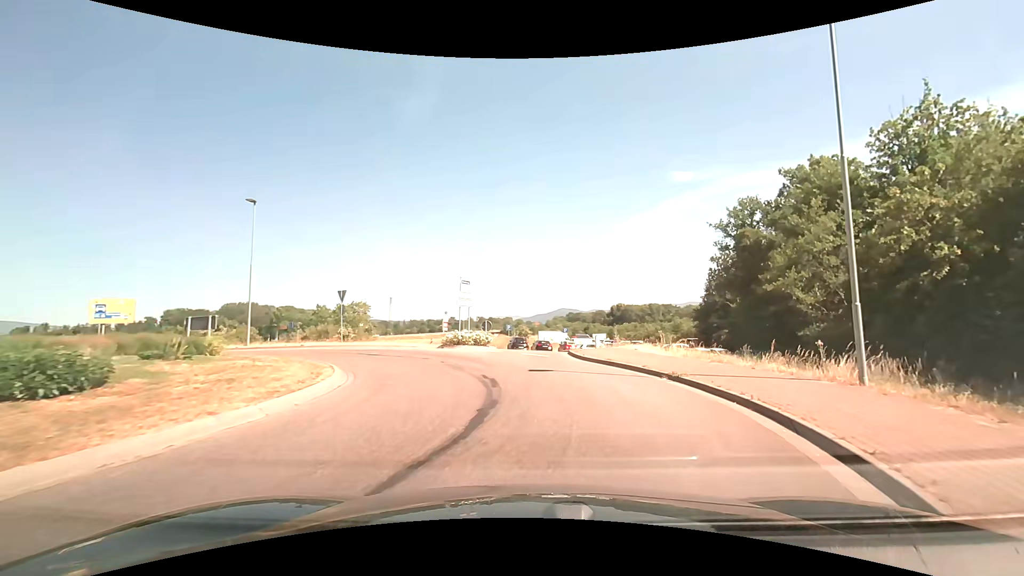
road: tertiary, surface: asphalt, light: Day
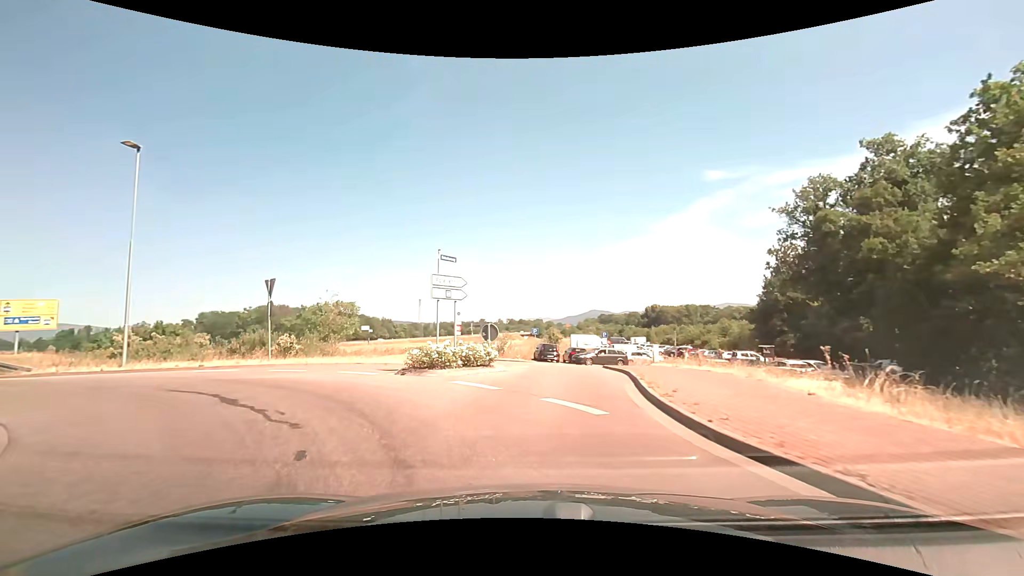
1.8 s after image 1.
(0.0, +10.4) m; -5°
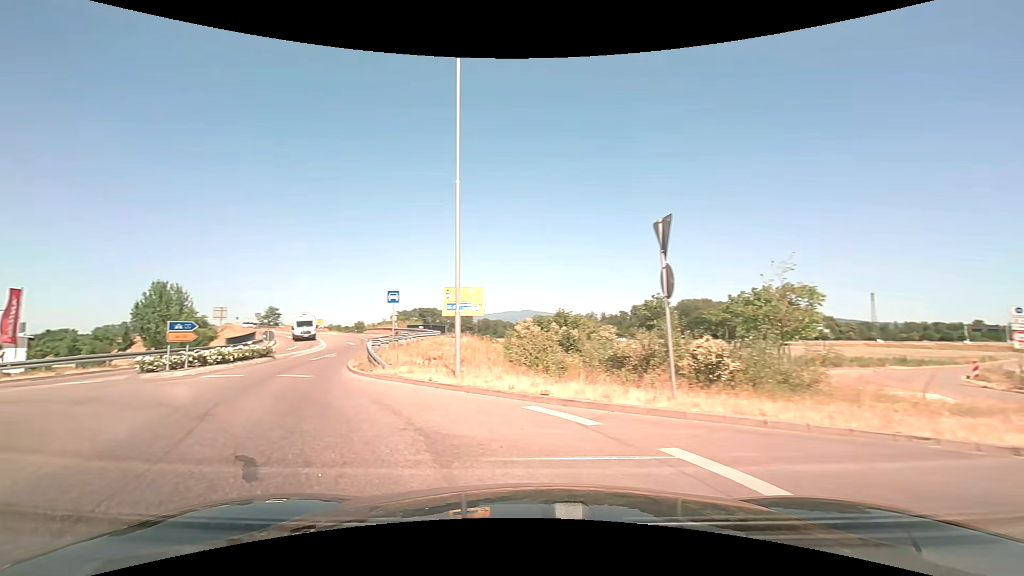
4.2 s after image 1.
(-3.7, +11.1) m; -46°
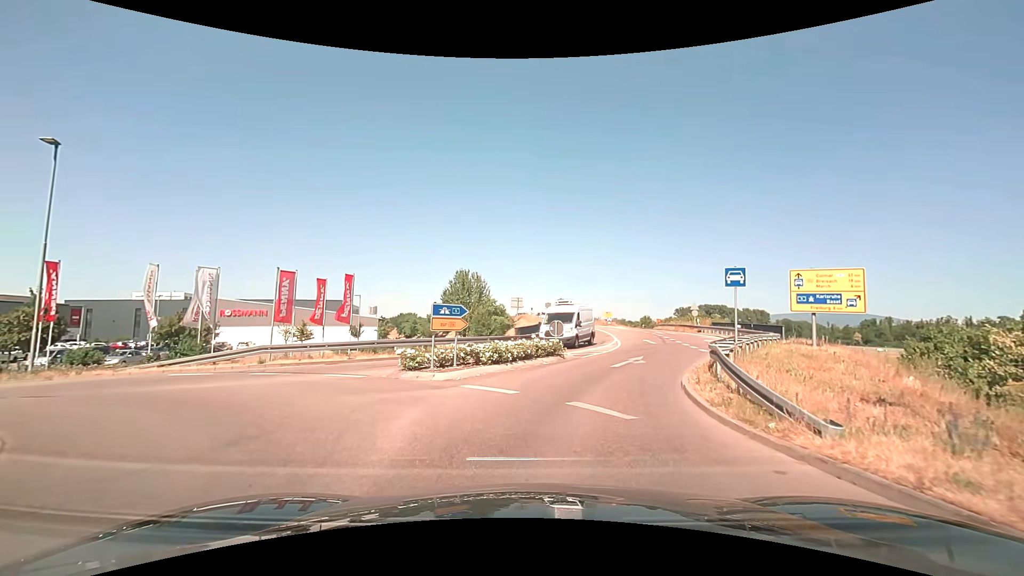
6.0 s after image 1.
(-2.8, +7.7) m; -30°
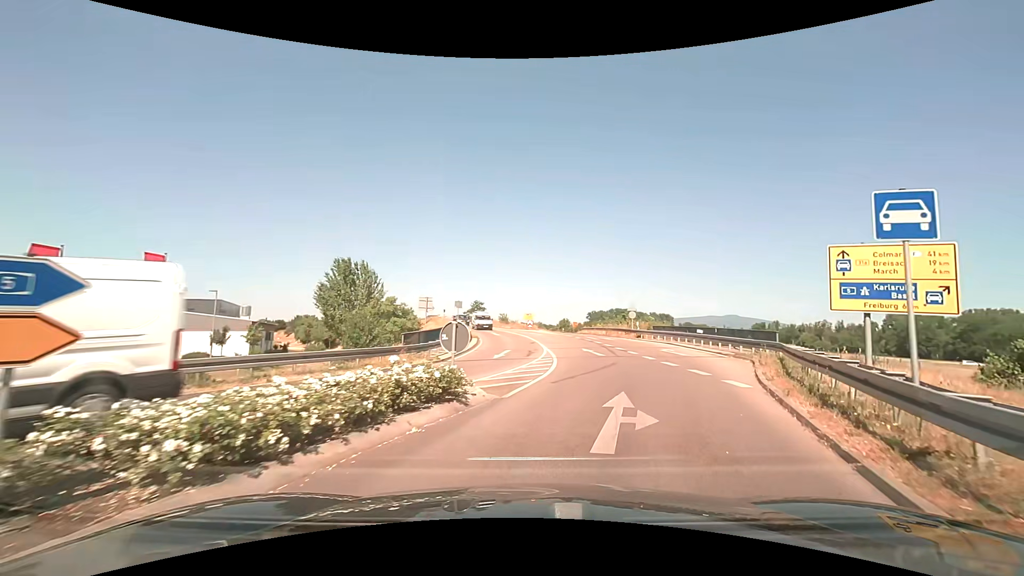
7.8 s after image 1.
(+0.5, +10.2) m; +9°
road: trunk_link
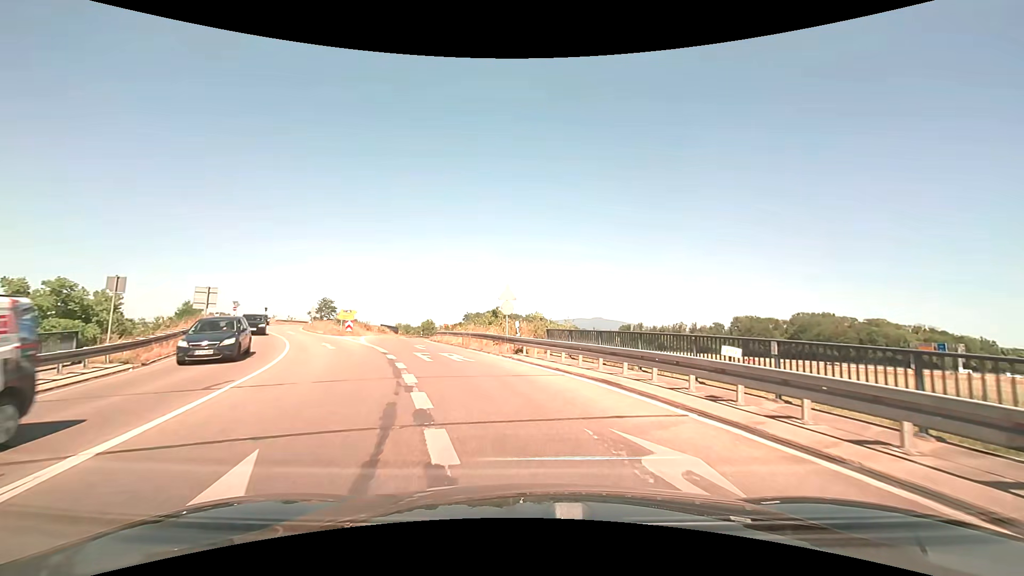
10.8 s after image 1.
(+4.0, +20.9) m; +14°
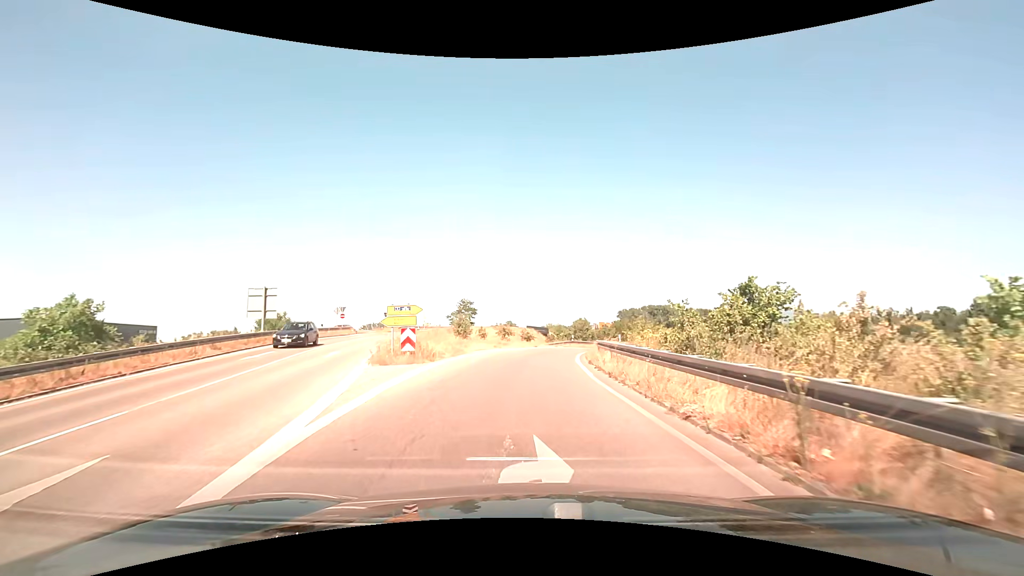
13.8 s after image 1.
(-4.0, +22.2) m; -17°
